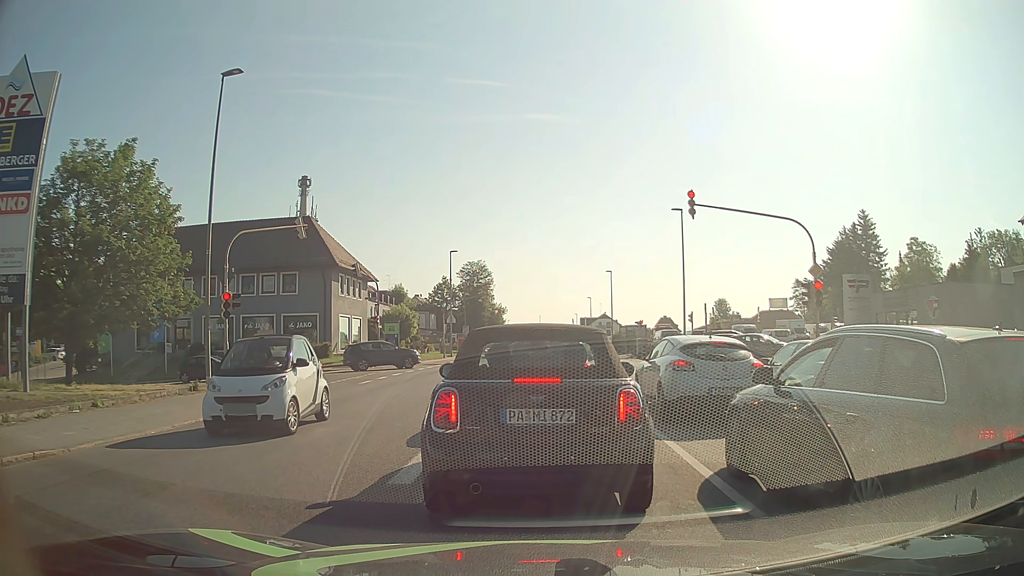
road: tertiary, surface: asphalt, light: Day
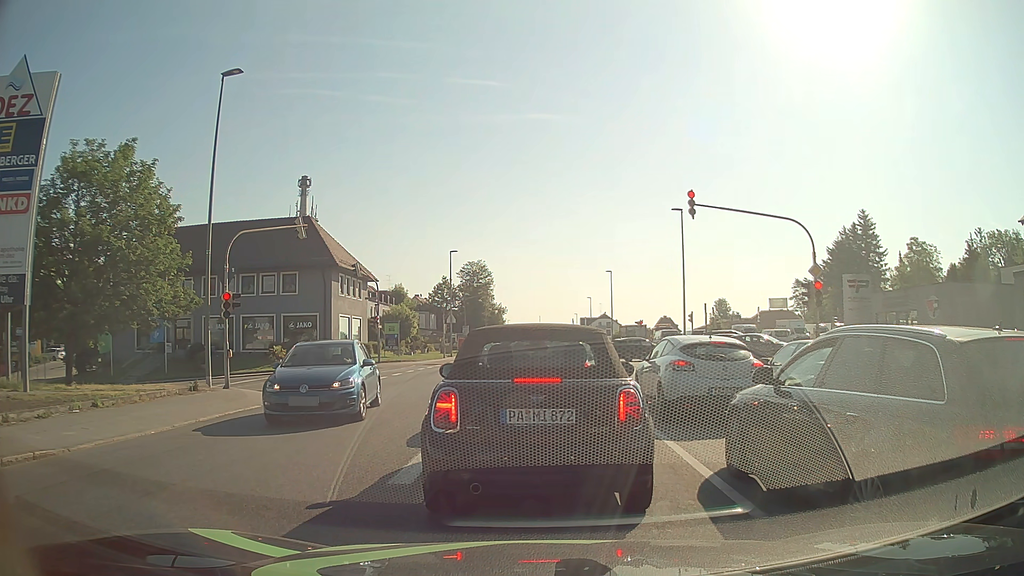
(0.0, 0.0) m; 0°
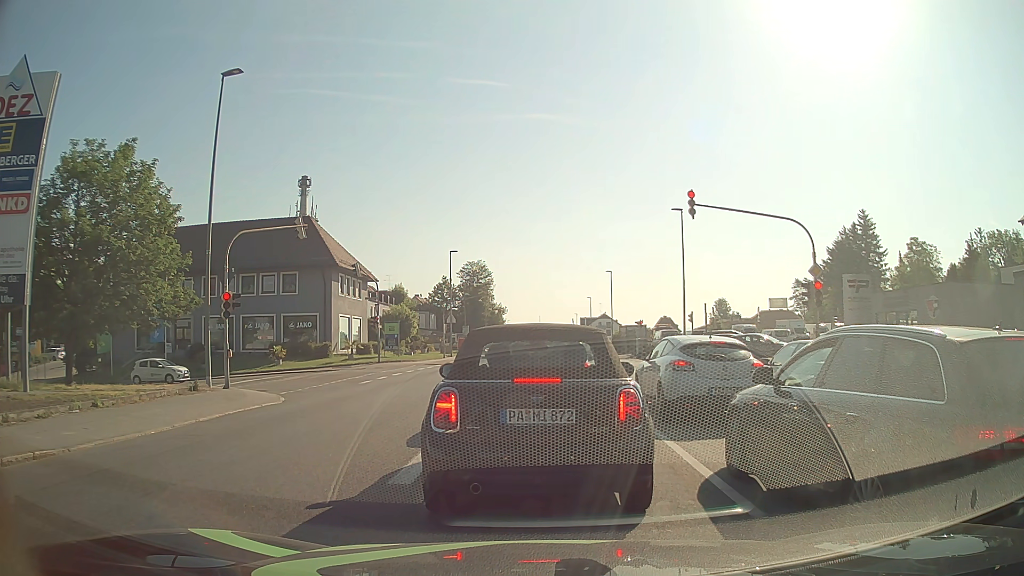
(0.0, 0.0) m; 0°
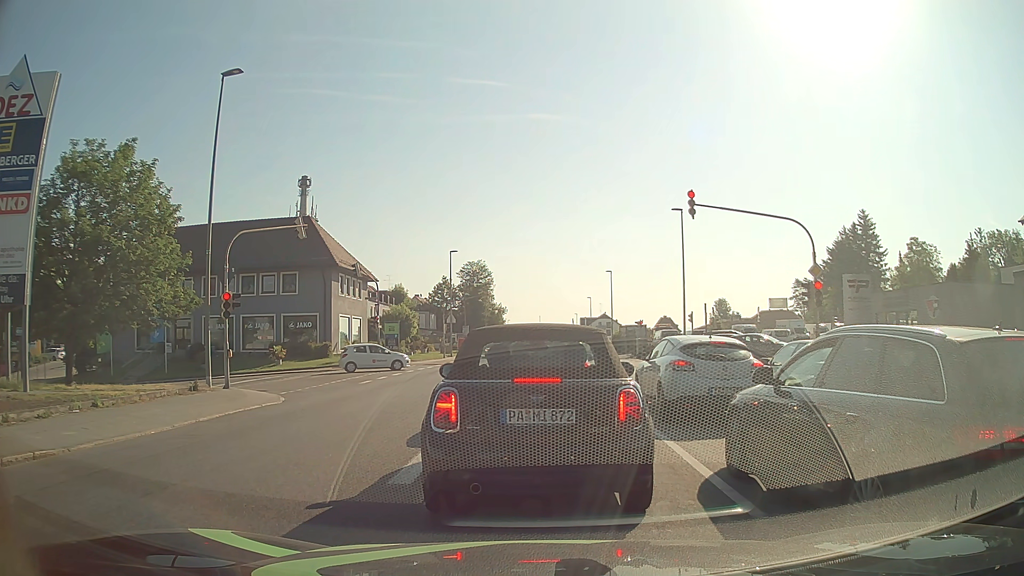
(0.0, 0.0) m; 0°
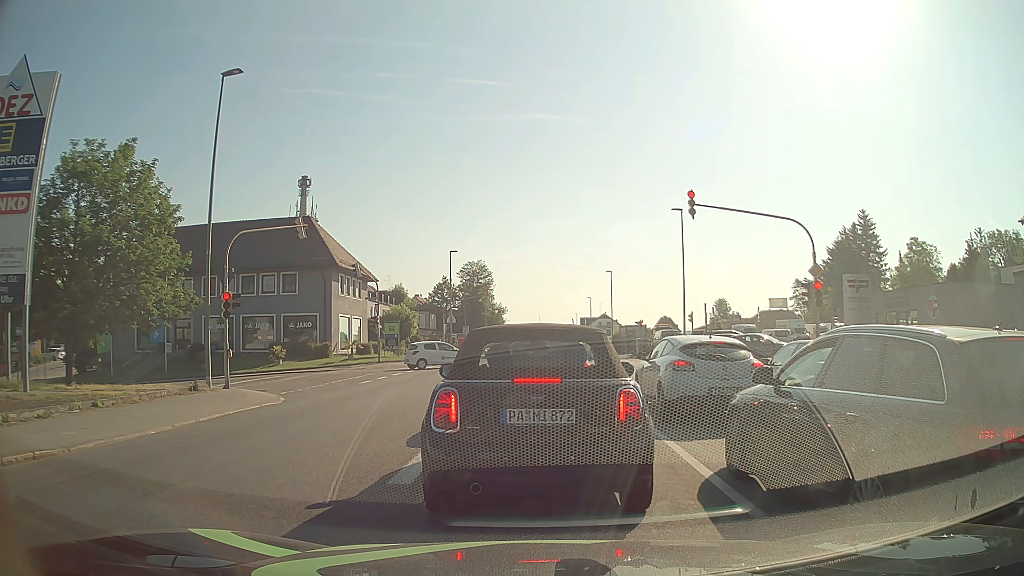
(0.0, 0.0) m; 0°
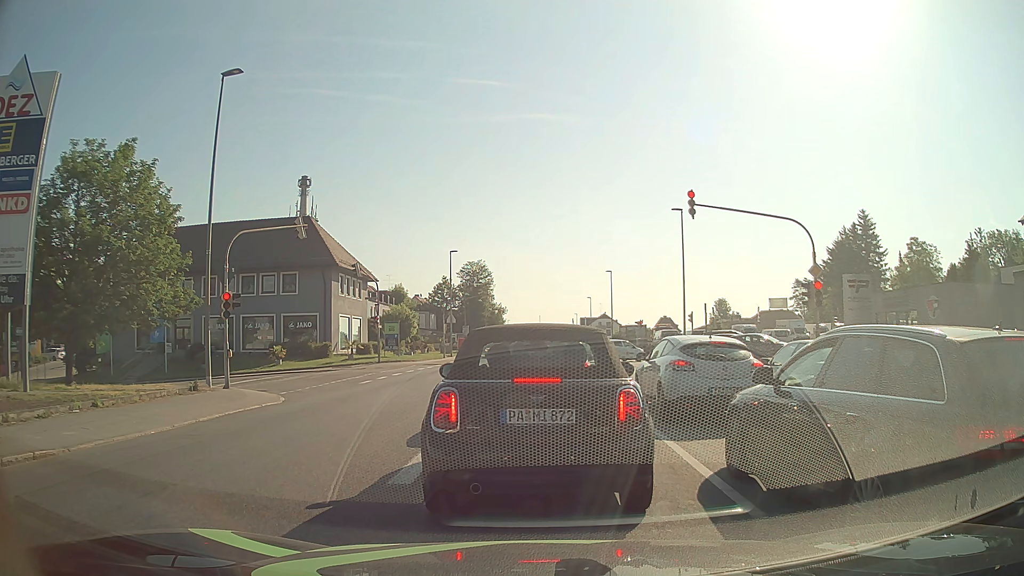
(0.0, 0.0) m; 0°
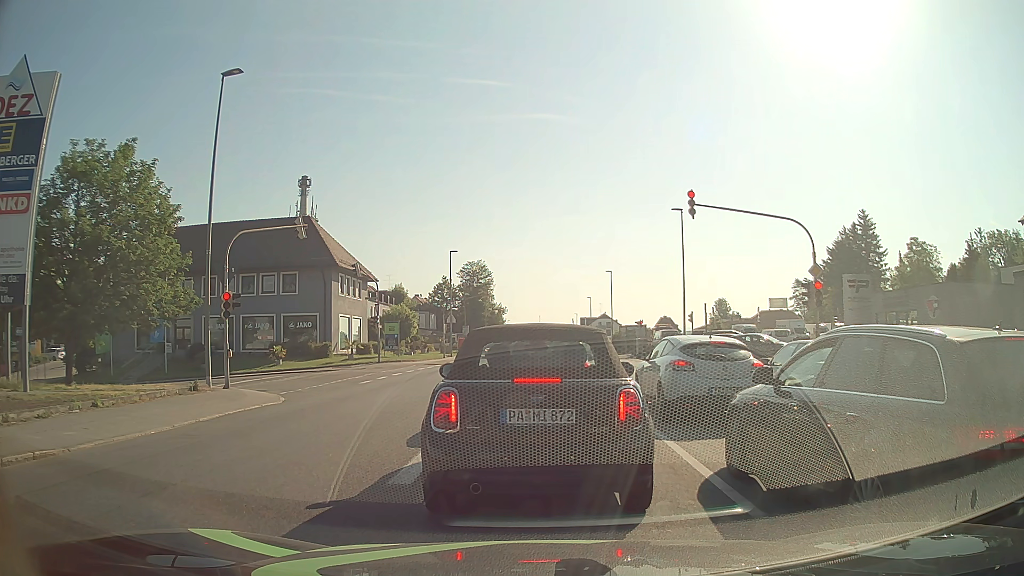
(0.0, 0.0) m; 0°
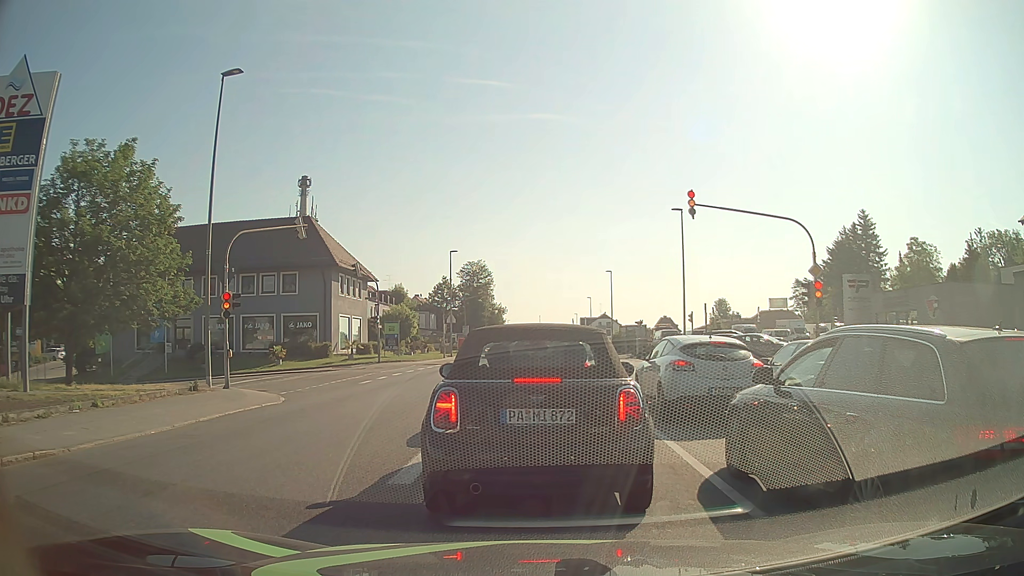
(0.0, 0.0) m; 0°
